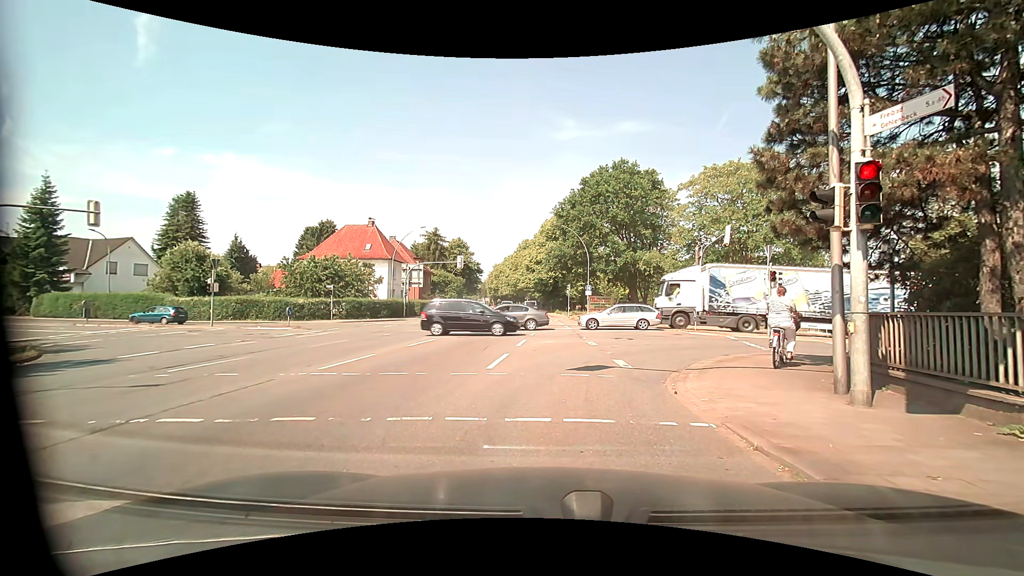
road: primary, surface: asphalt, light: Day
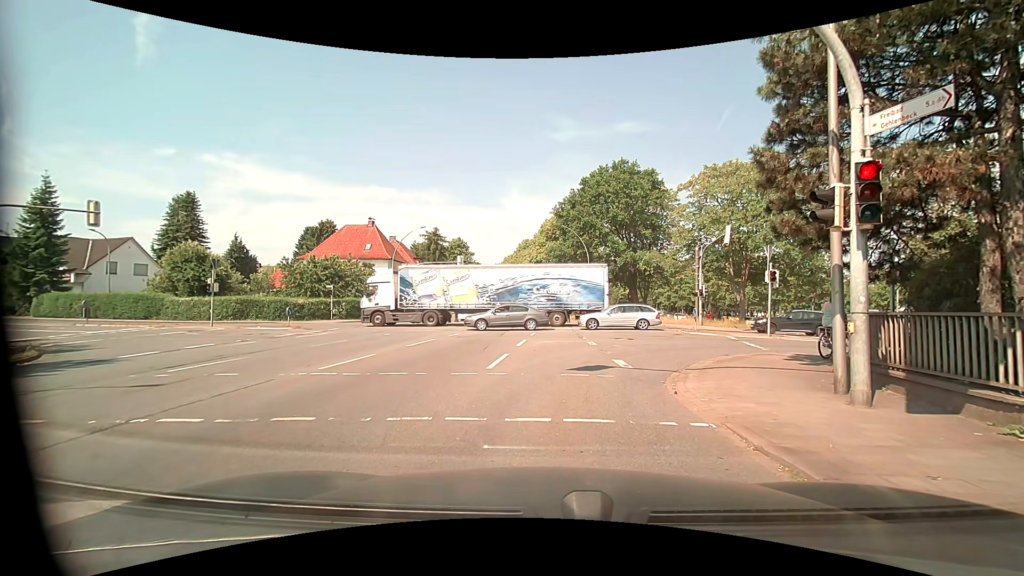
(0.0, 0.0) m; 0°
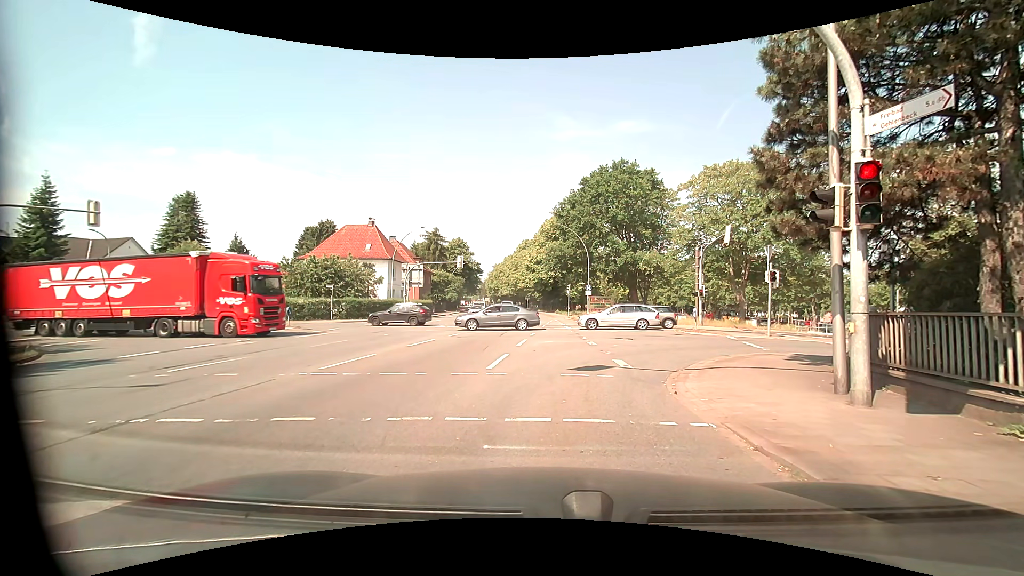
(0.0, 0.0) m; 0°
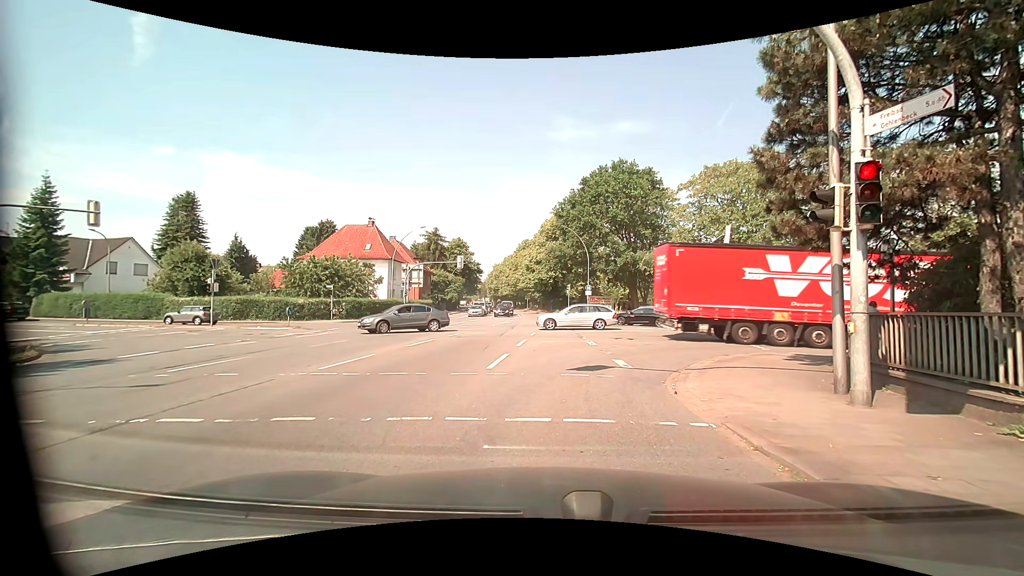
(0.0, 0.0) m; 0°
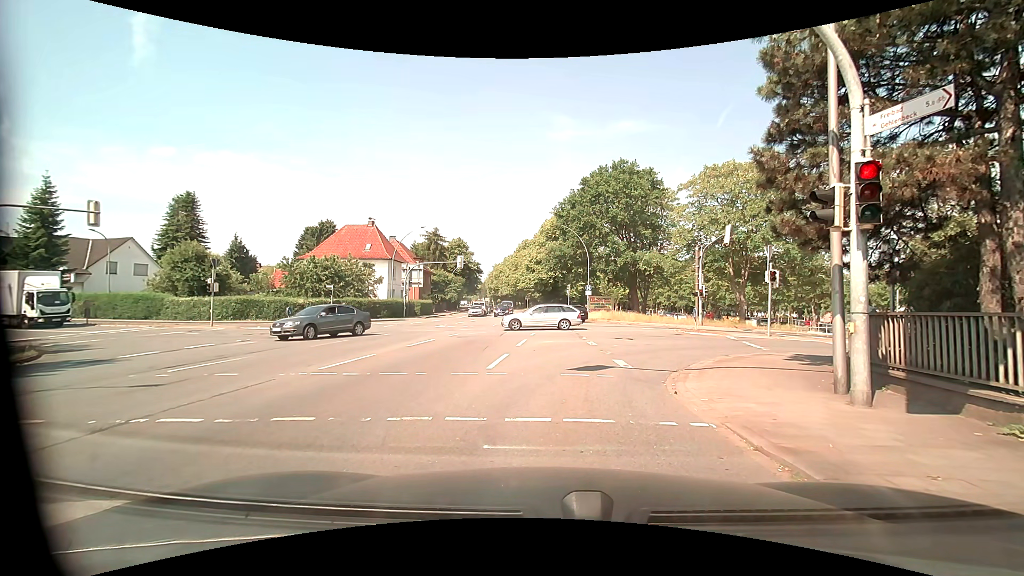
(0.0, 0.0) m; 0°
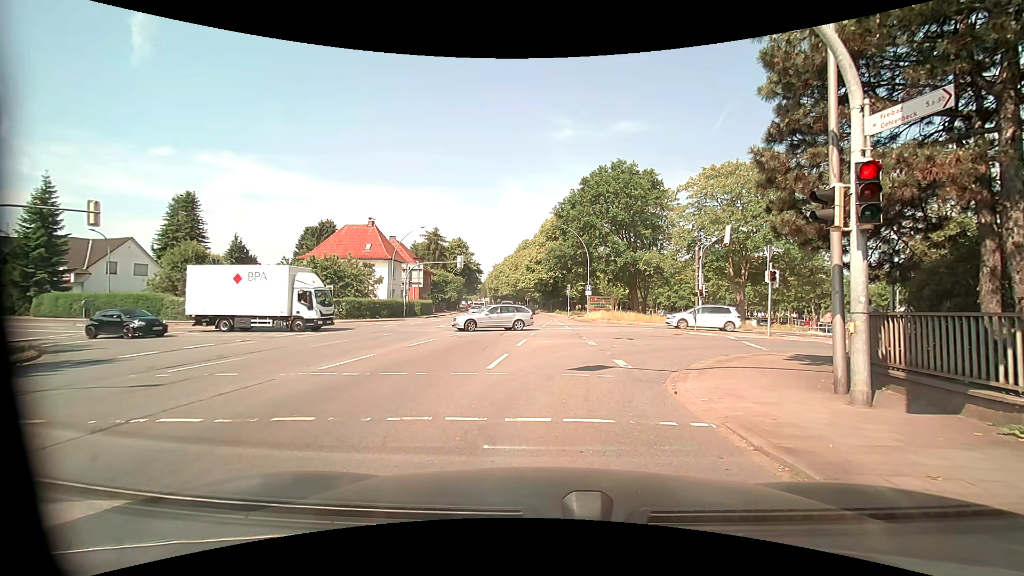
(0.0, 0.0) m; 0°
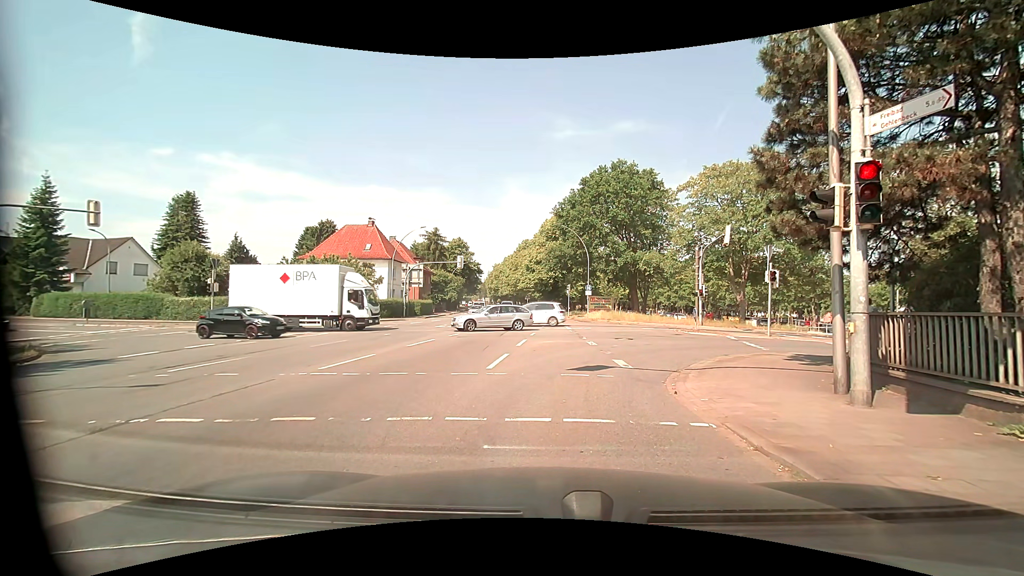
(0.0, 0.0) m; 0°
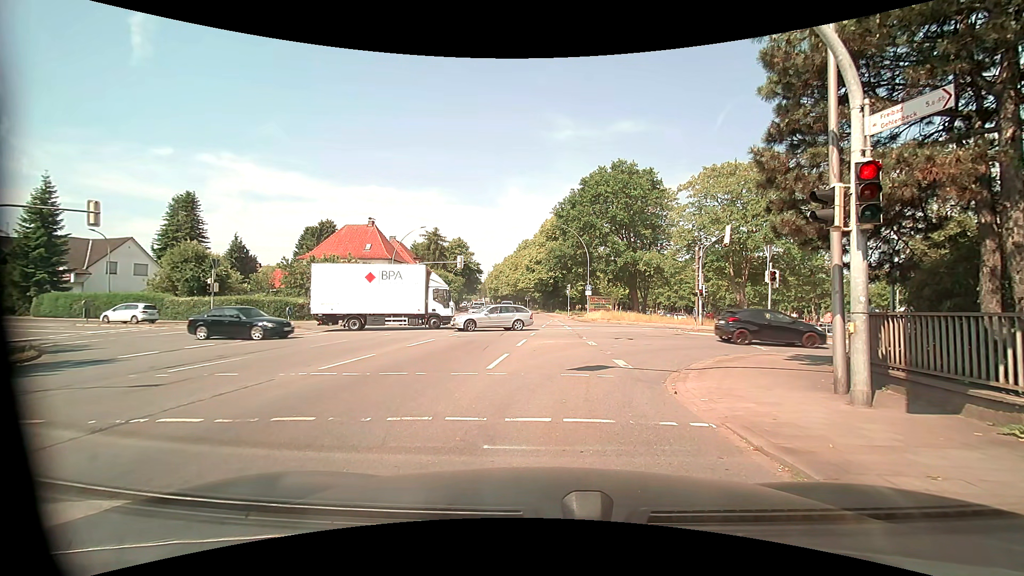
(0.0, 0.0) m; 0°
(0, +10) (+4, +19) (+12, +24) (+22, +24) (+32, +24) (+42, +24) (+52, +23) (+62, +22) (+72, +21) (+82, +20) m
